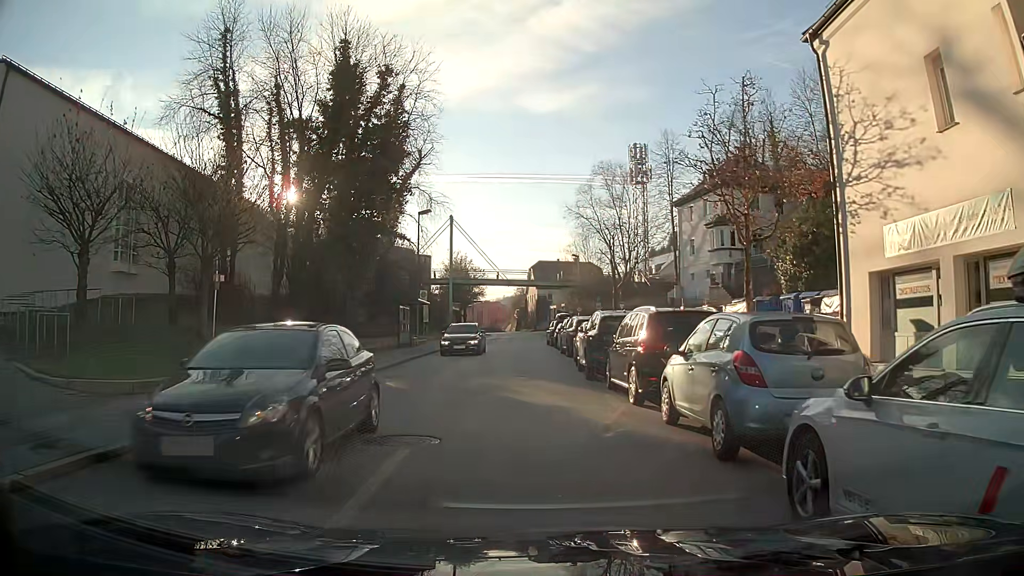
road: tertiary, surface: asphalt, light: Day
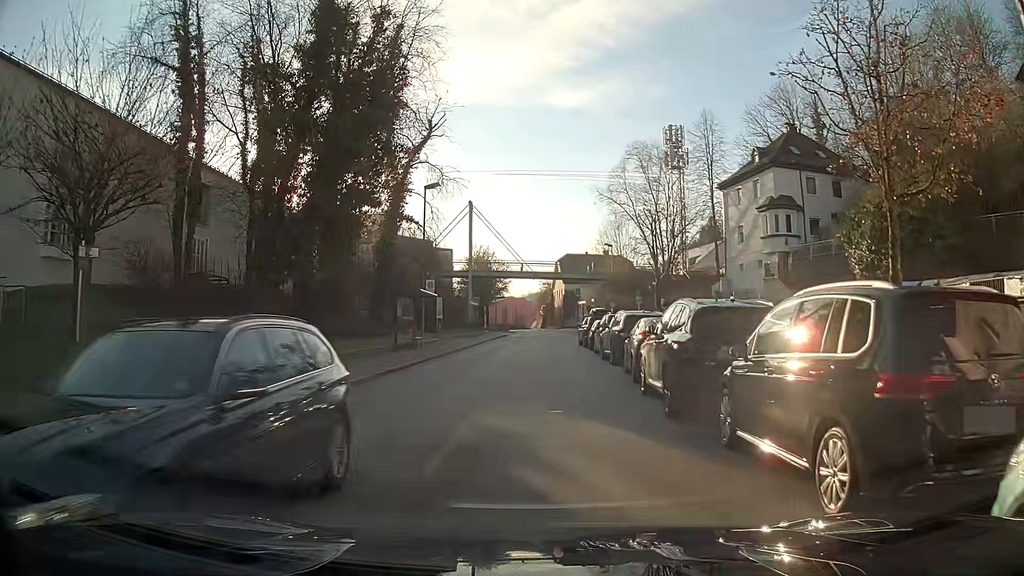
(-0.1, +7.0) m; -1°
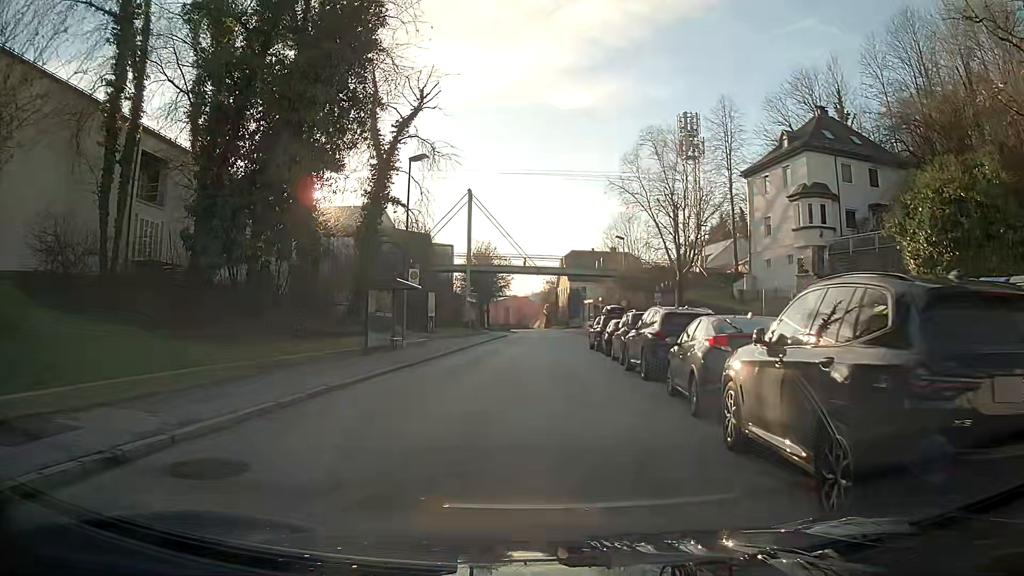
(0.0, +5.6) m; 0°
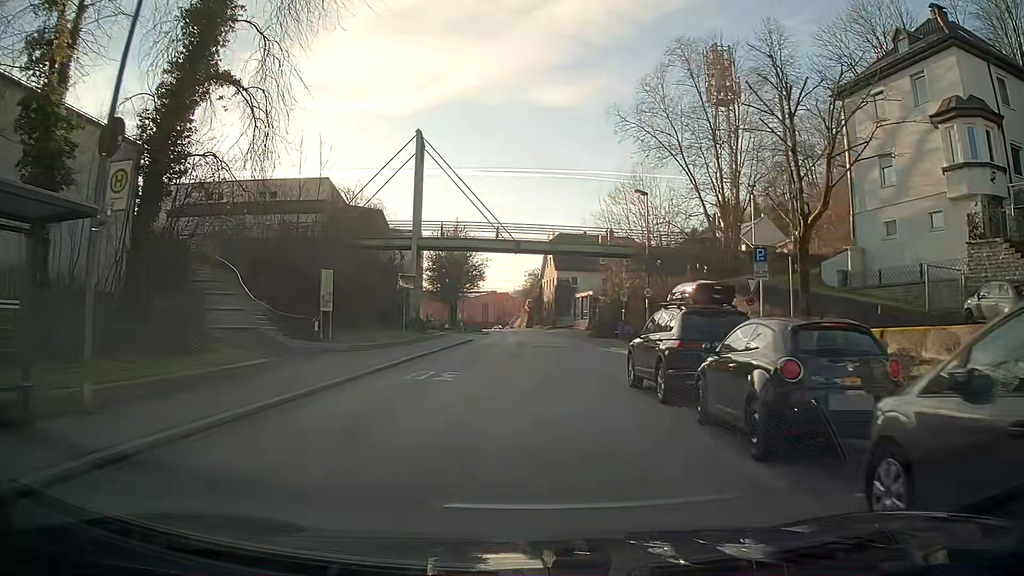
(+0.4, +19.8) m; +1°
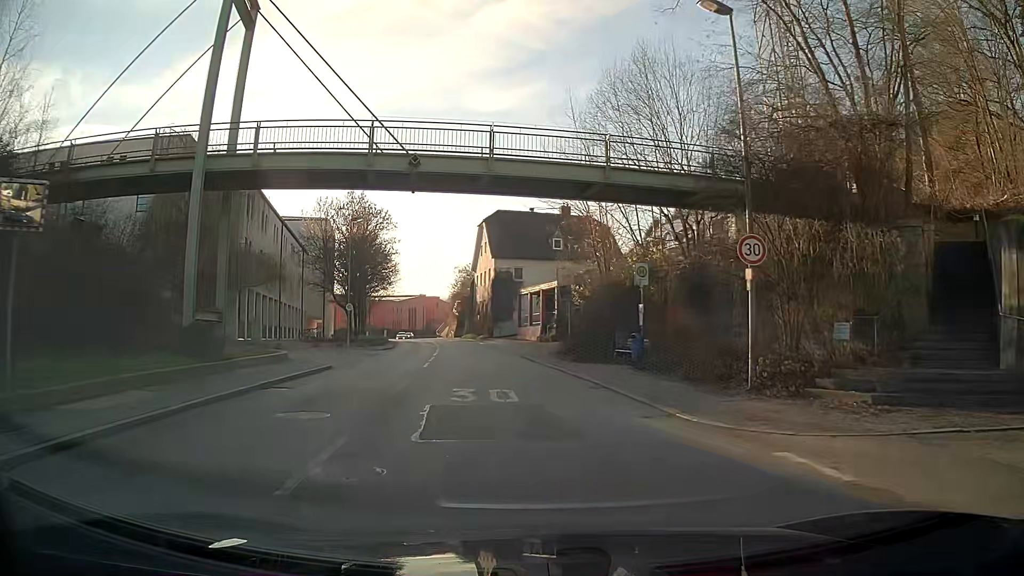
(+0.6, +23.3) m; +4°
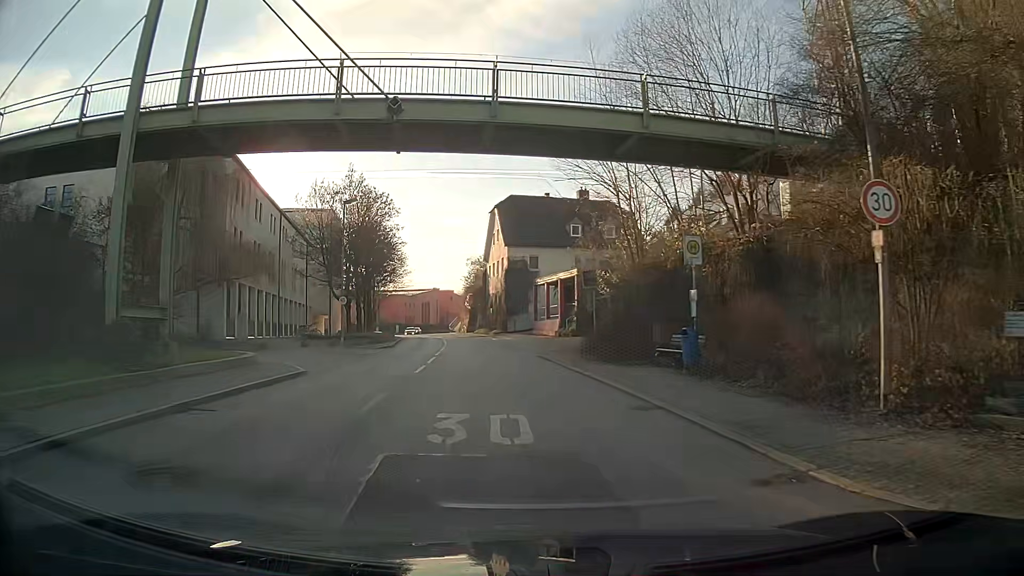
(0.0, +4.8) m; -1°
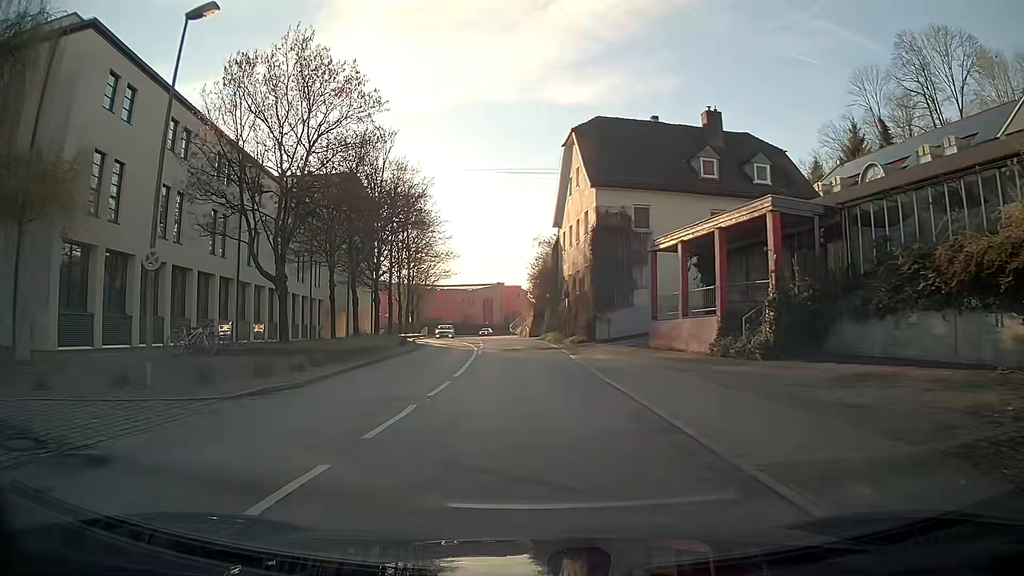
(-1.6, +24.6) m; -5°
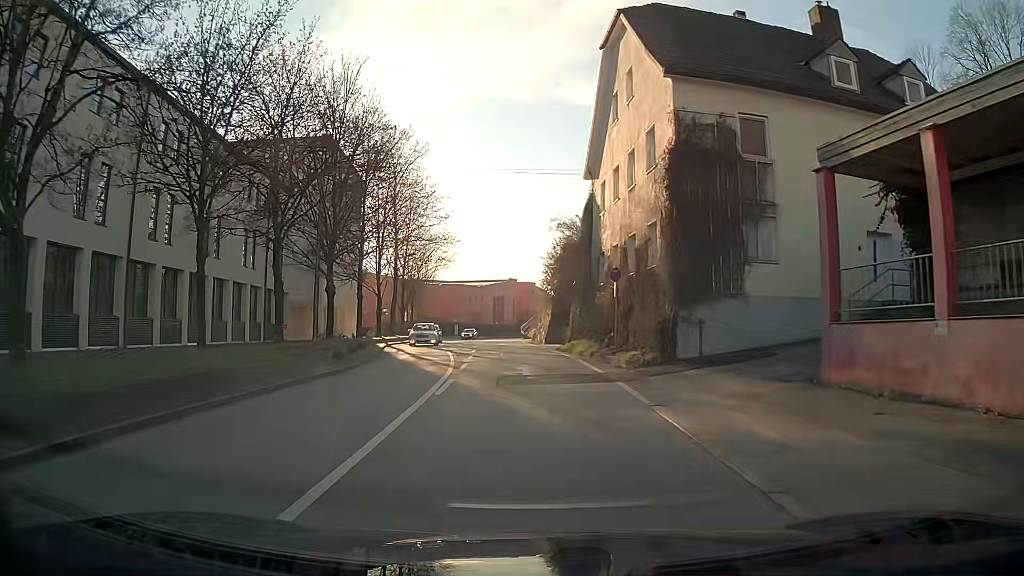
(-0.2, +14.9) m; -2°
(0, +10) (-1, +20) (-1, +30) (-2, +40) (-3, +50) (-3, +60) (-3, +70) (-3, +80) (-2, +90) (-1, +100) m
